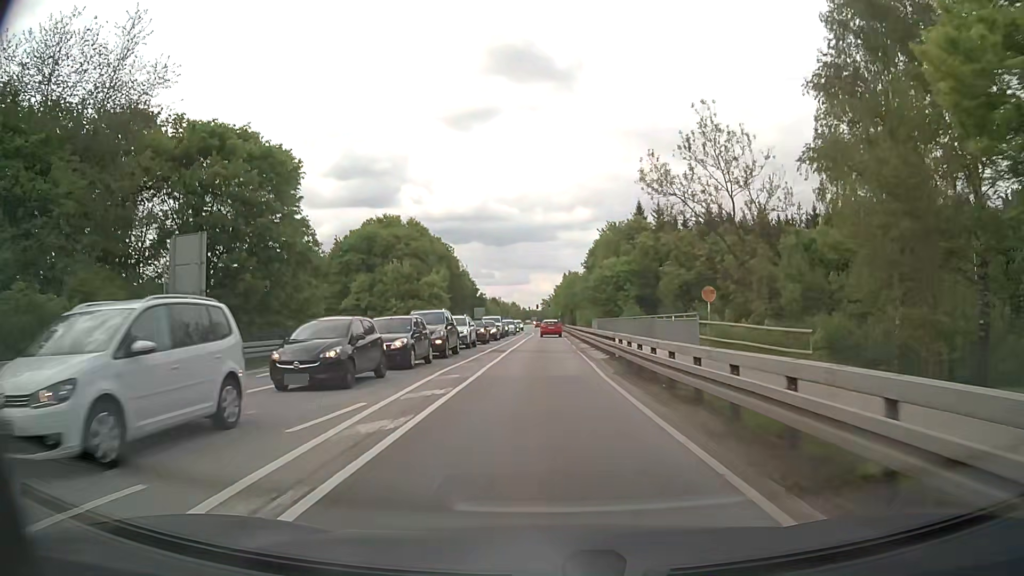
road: secondary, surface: asphalt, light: Day
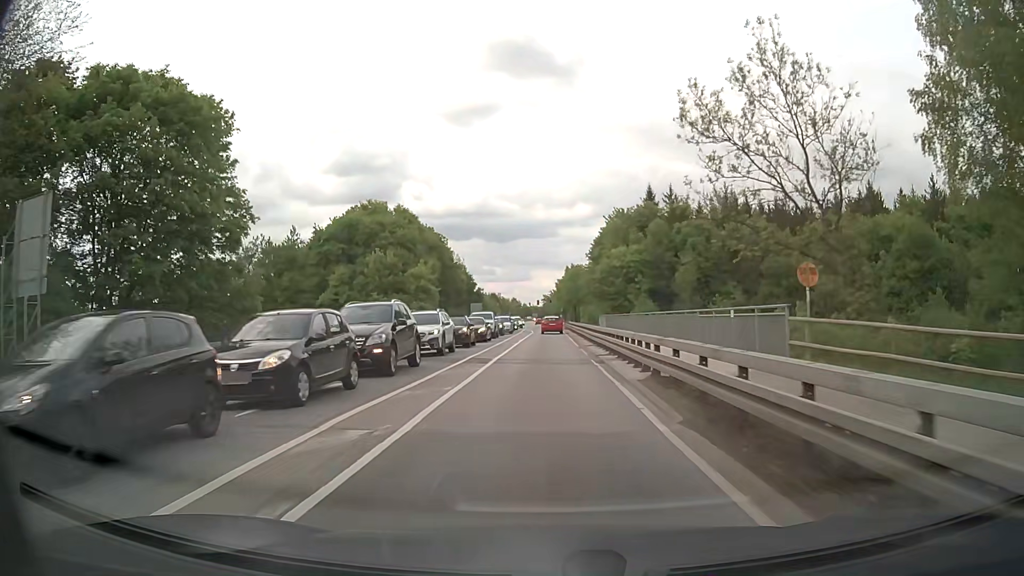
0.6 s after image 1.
(0.0, +8.8) m; 0°
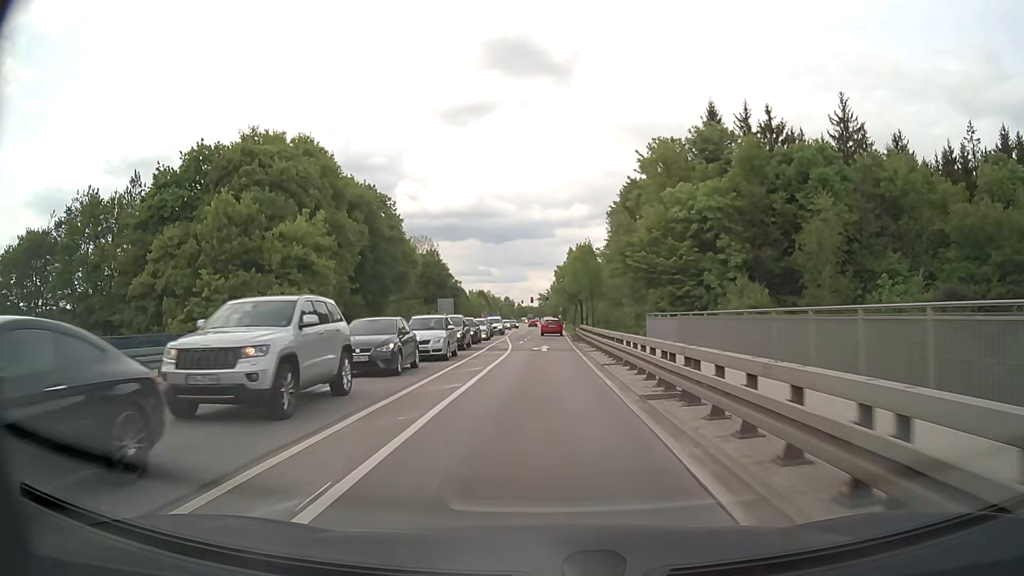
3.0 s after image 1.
(0.0, +35.0) m; 0°
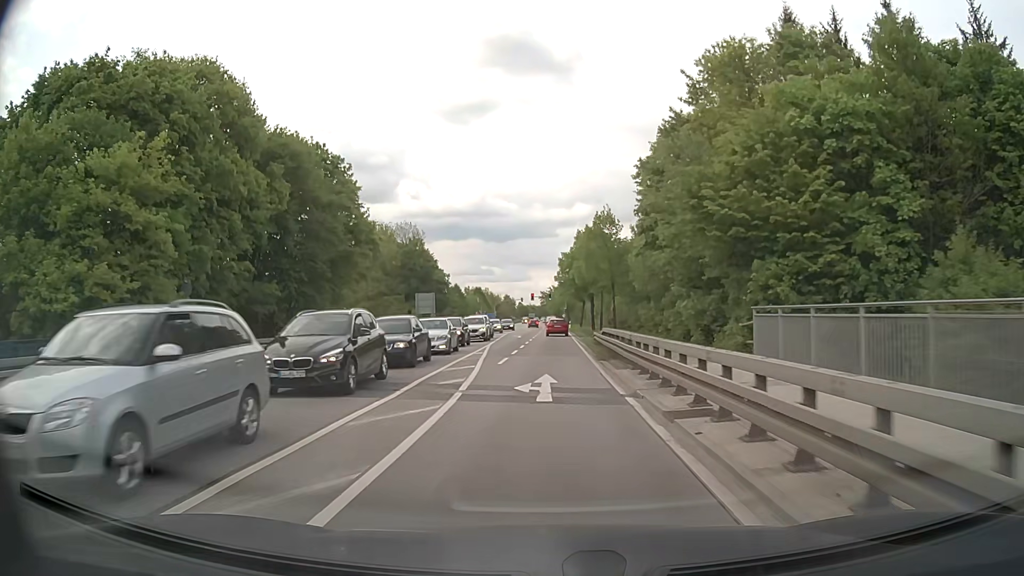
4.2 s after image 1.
(0.0, +17.7) m; 0°
